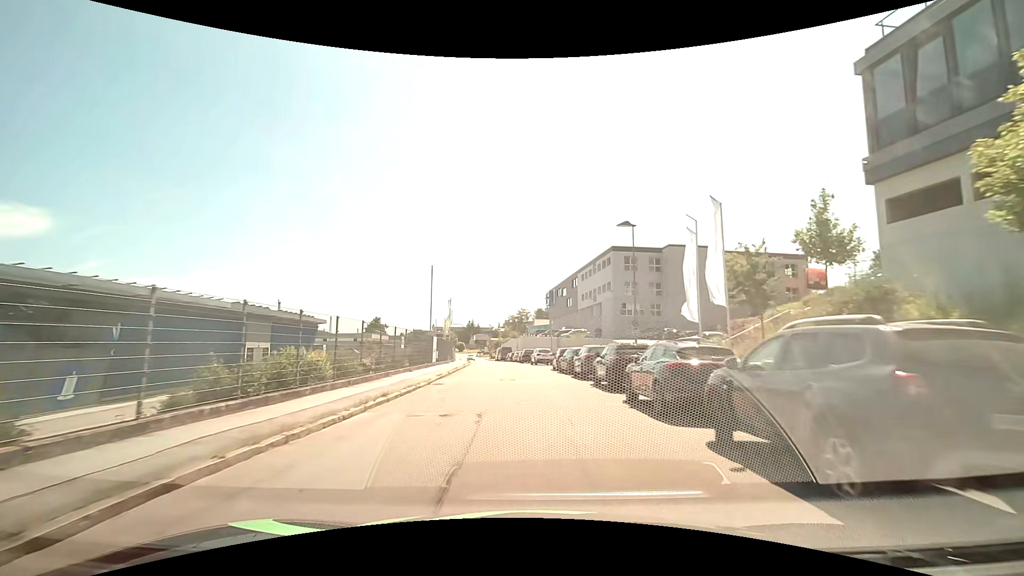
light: Day
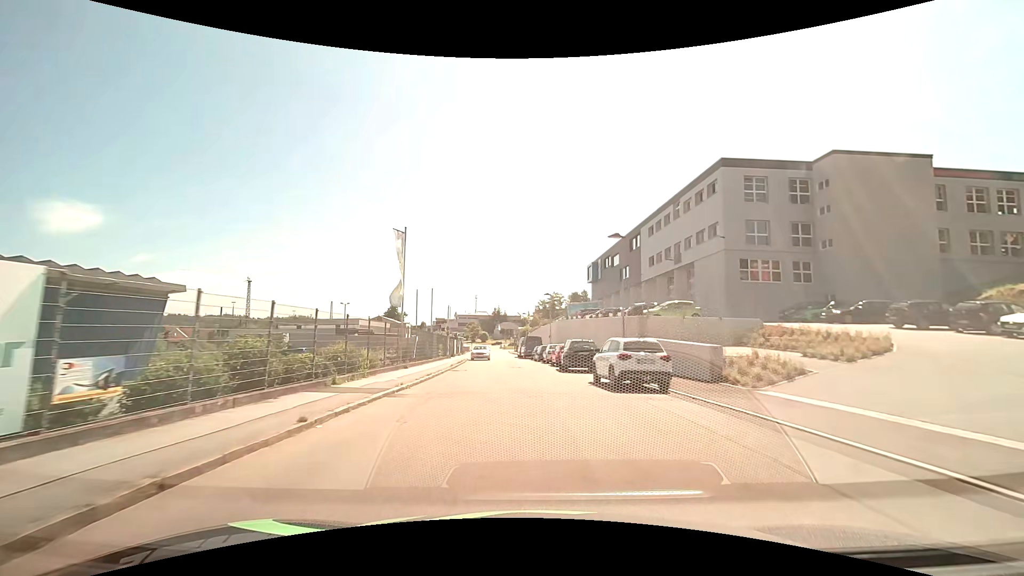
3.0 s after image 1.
(-1.0, +32.1) m; -3°
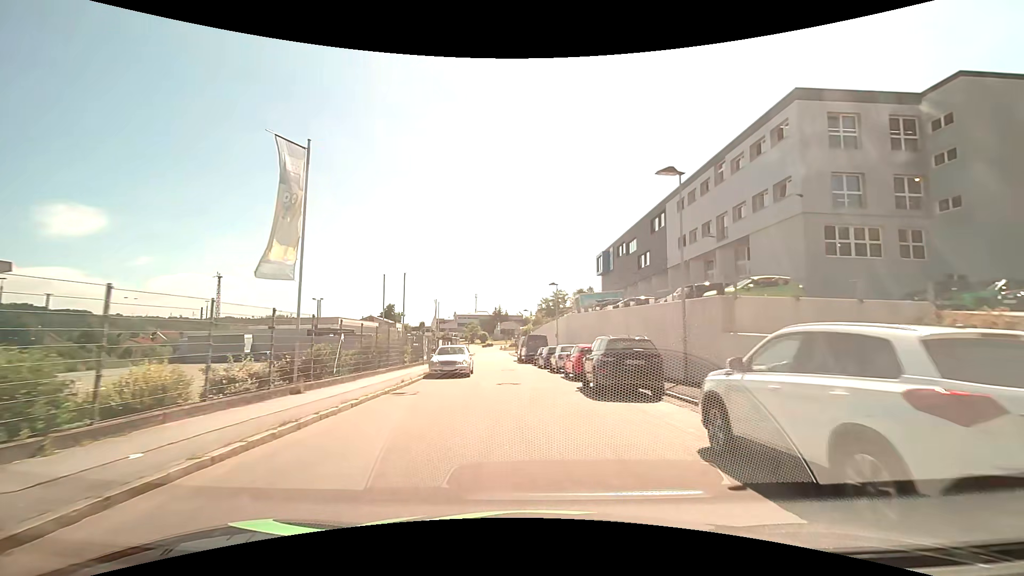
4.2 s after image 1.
(-0.1, +11.6) m; 0°
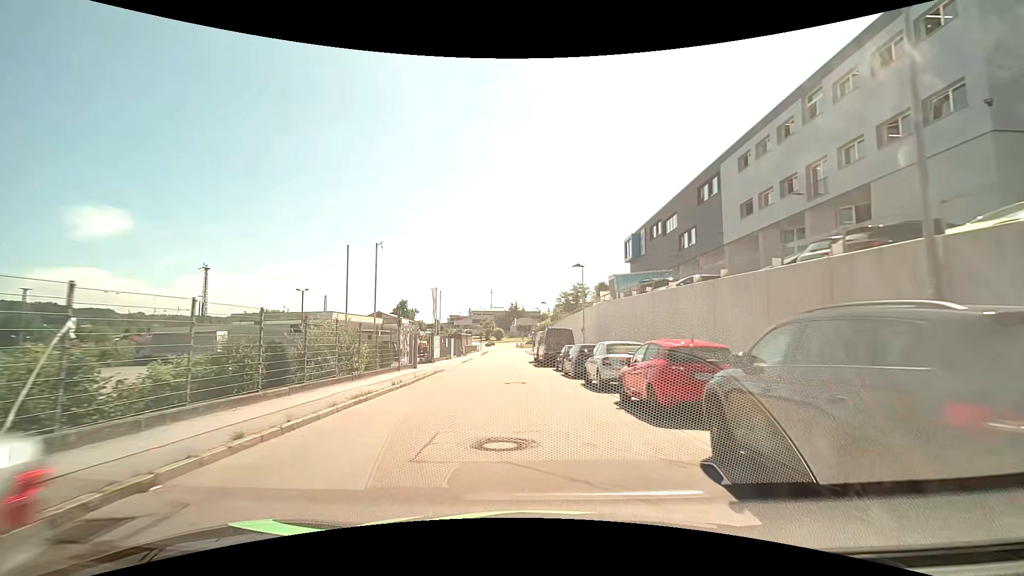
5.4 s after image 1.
(-0.2, +10.7) m; -2°
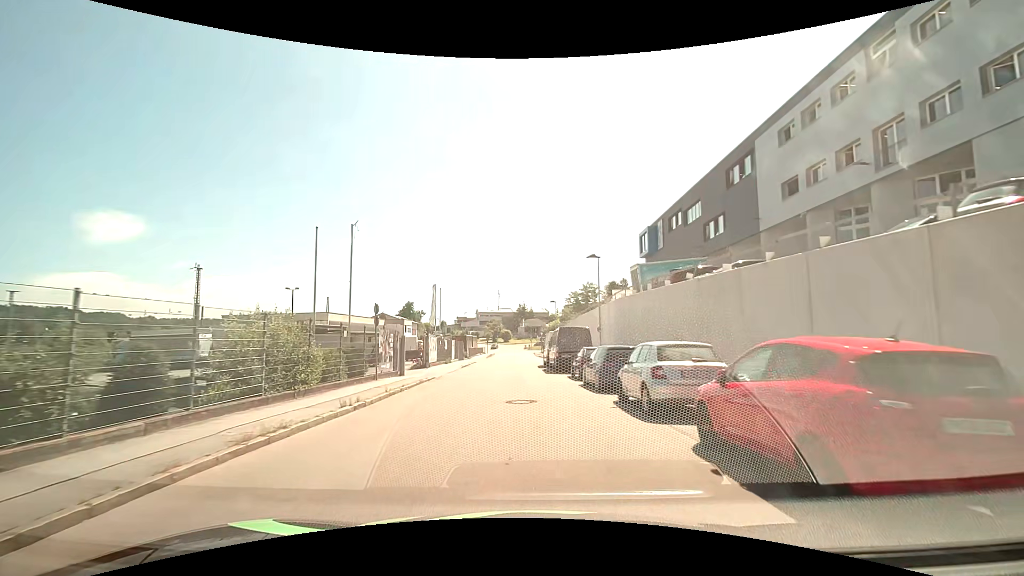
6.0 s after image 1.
(-0.1, +5.1) m; -1°
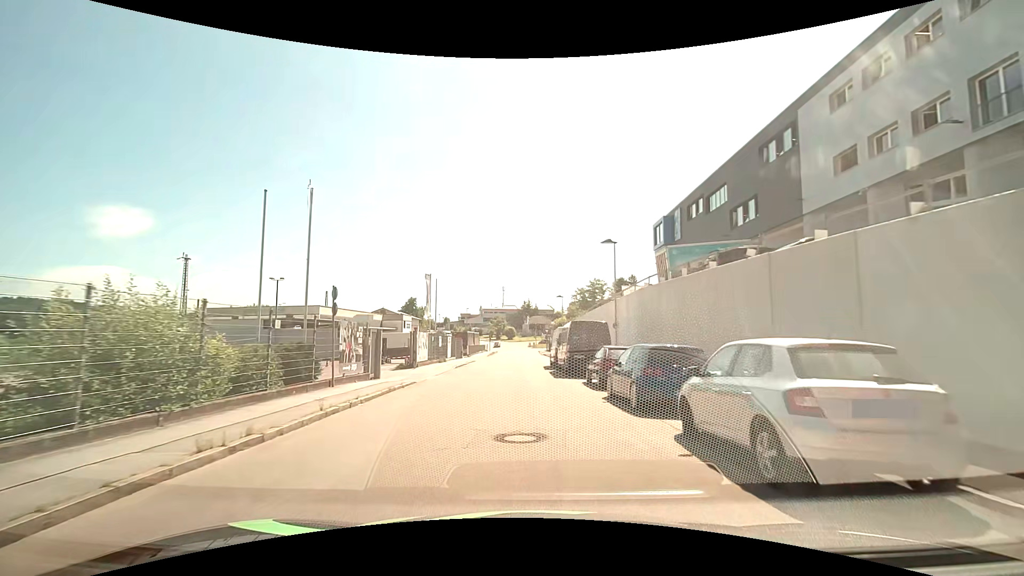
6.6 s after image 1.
(0.0, +4.9) m; -1°
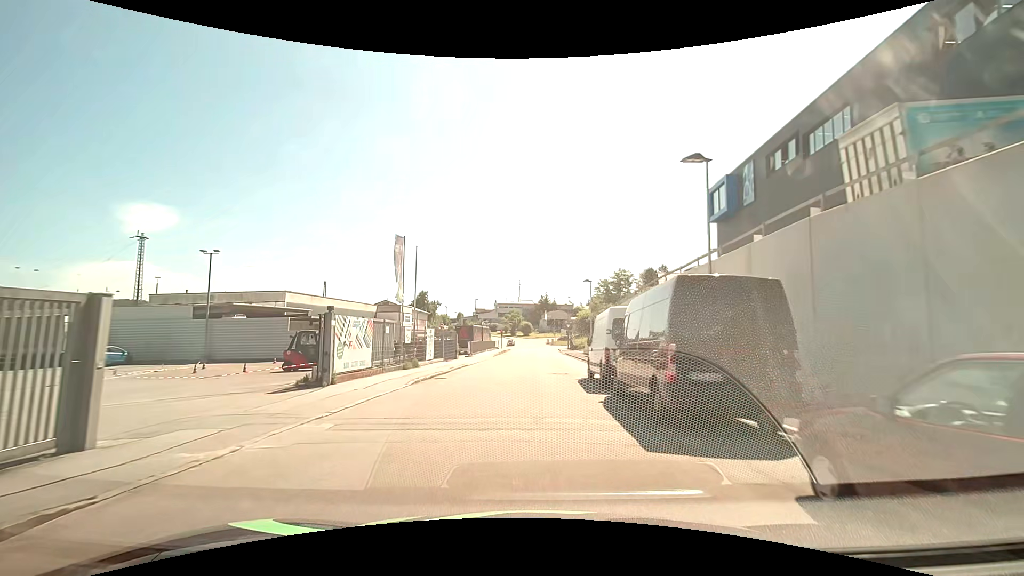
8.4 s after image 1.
(-0.1, +14.5) m; -2°
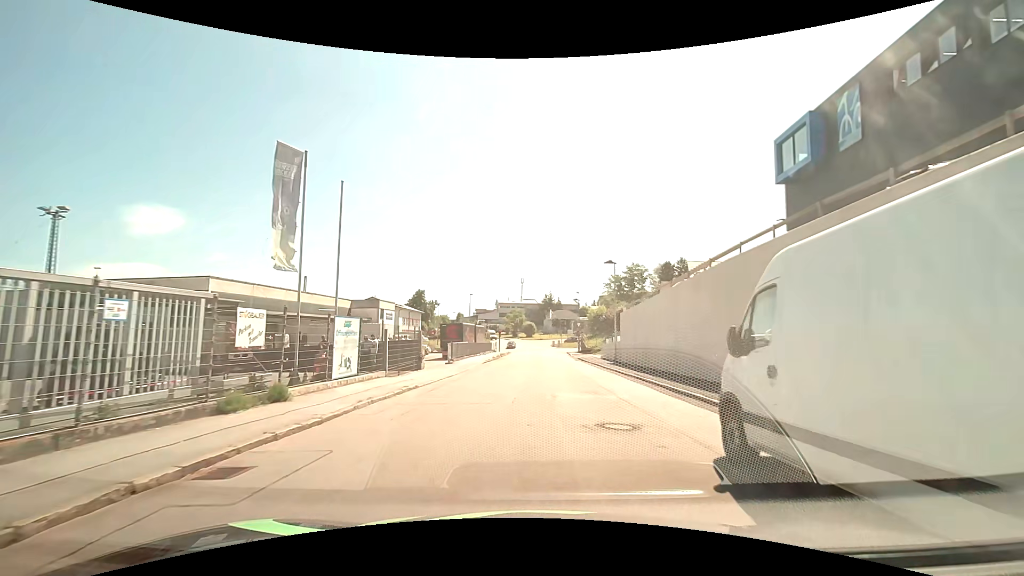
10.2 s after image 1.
(0.0, +13.6) m; 0°
